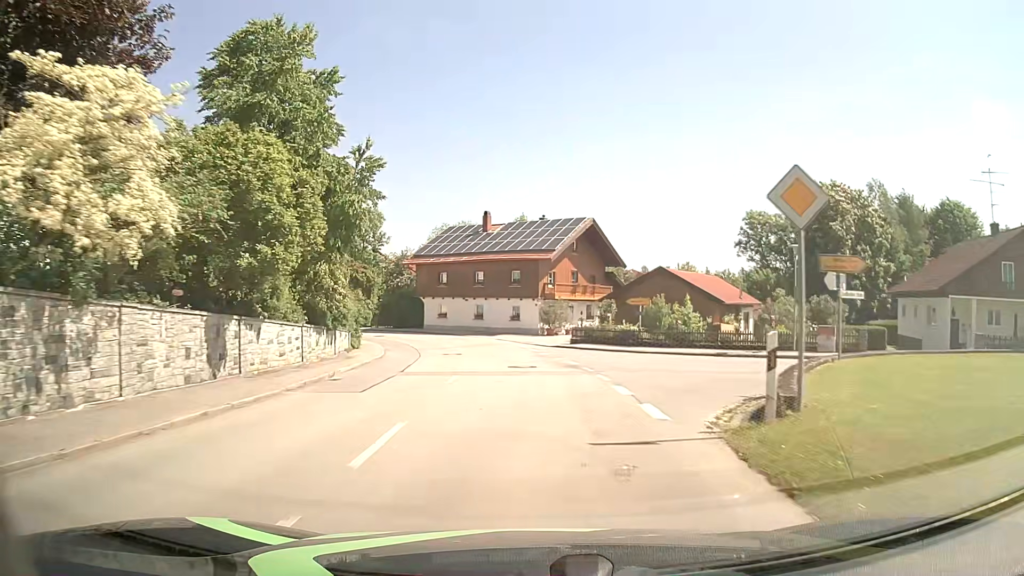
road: secondary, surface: asphalt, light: Day
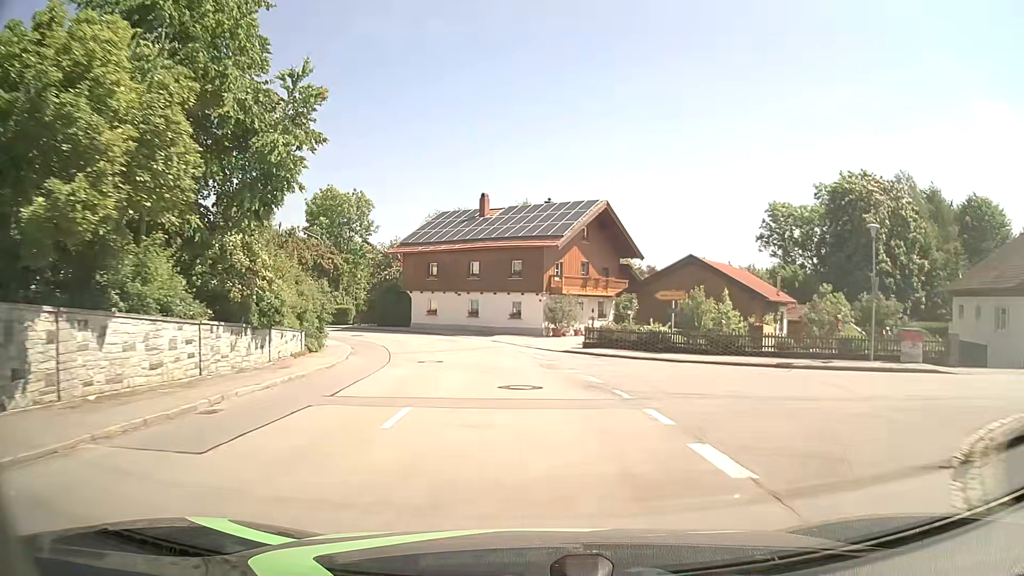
(0.0, +6.8) m; -1°
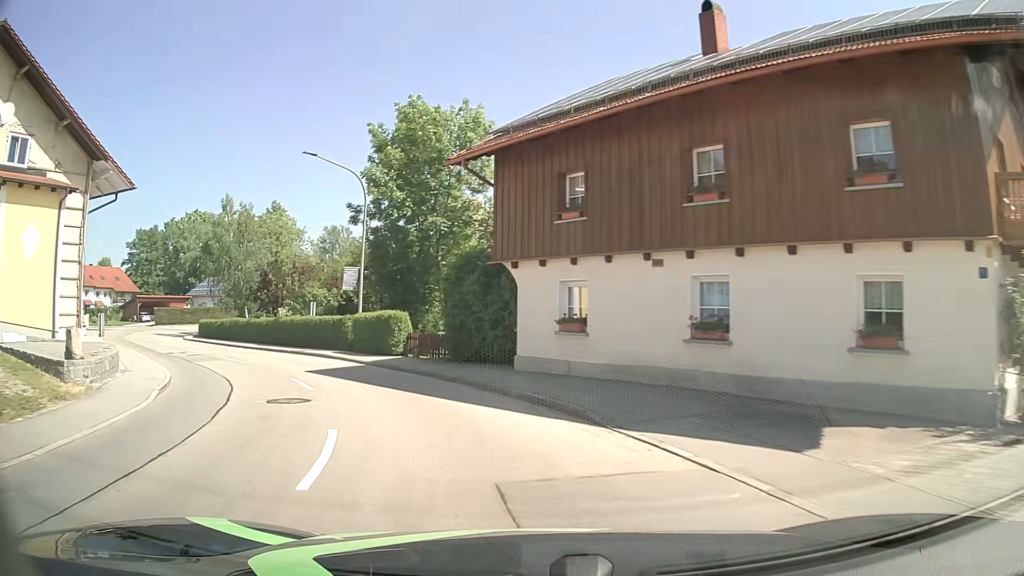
(-2.4, +30.1) m; -17°
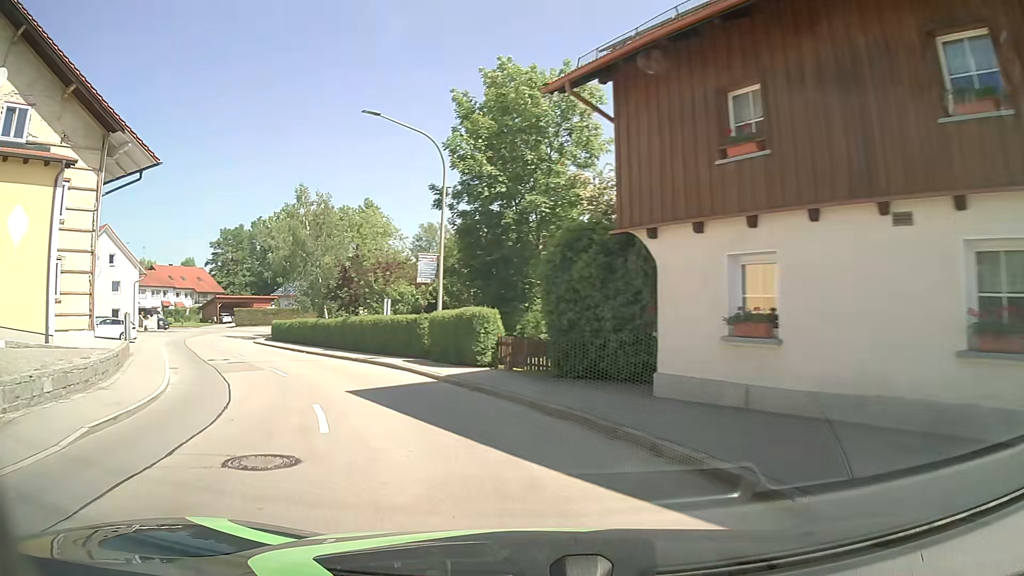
(-0.4, +5.5) m; -8°
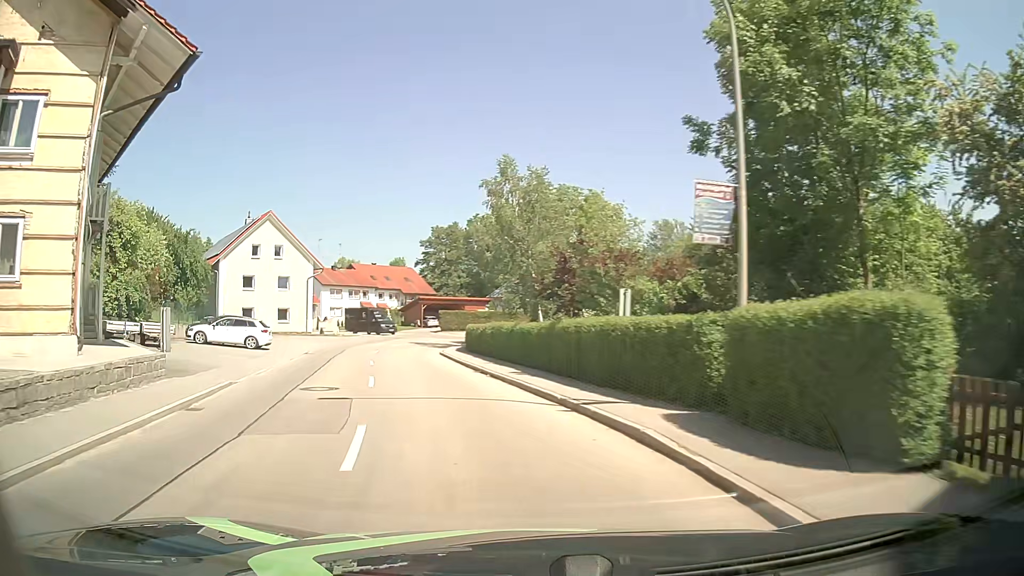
(-2.1, +11.2) m; -19°
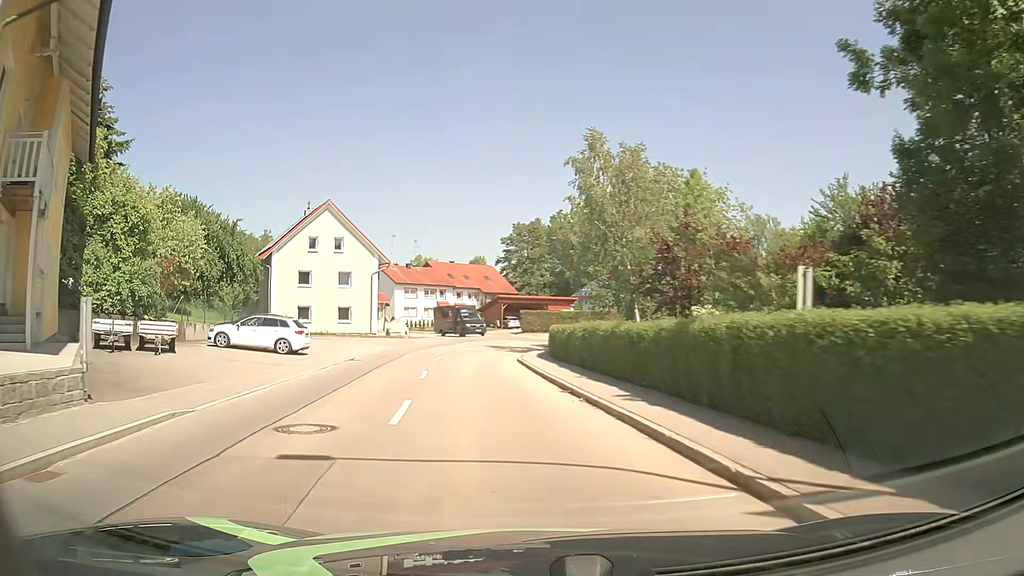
(-0.5, +6.0) m; -8°
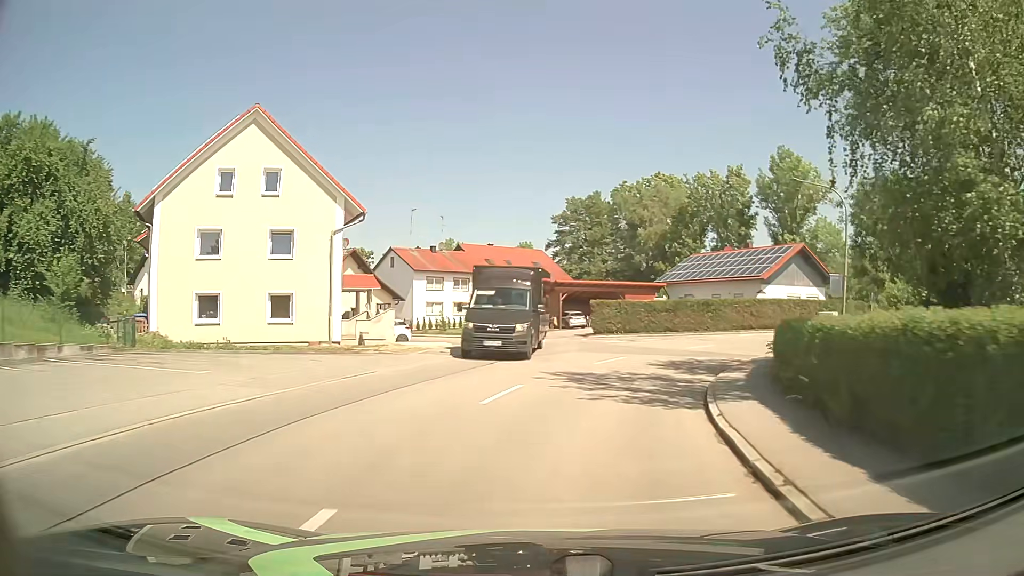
(-2.3, +24.7) m; -4°
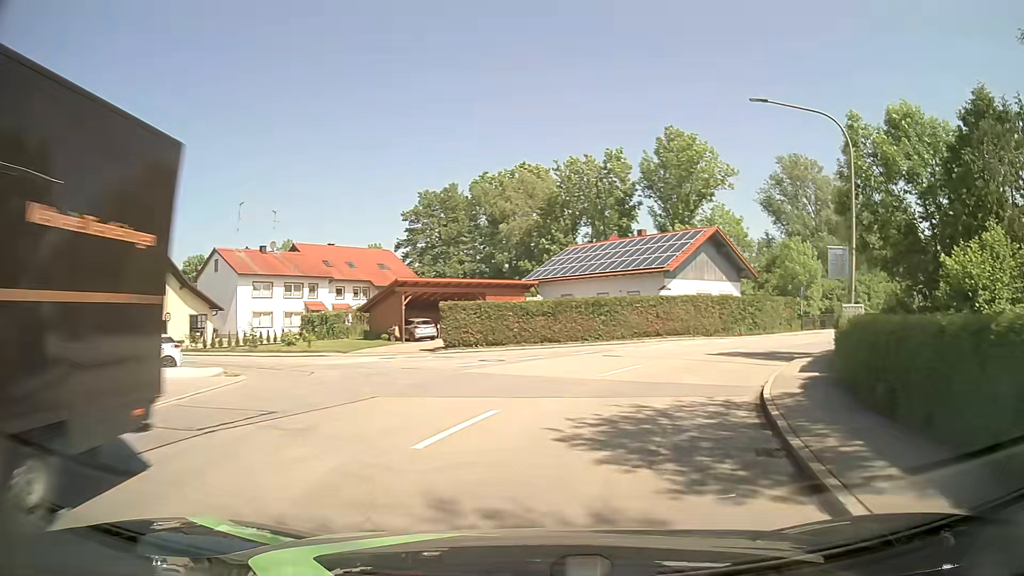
(+1.2, +12.2) m; +12°
